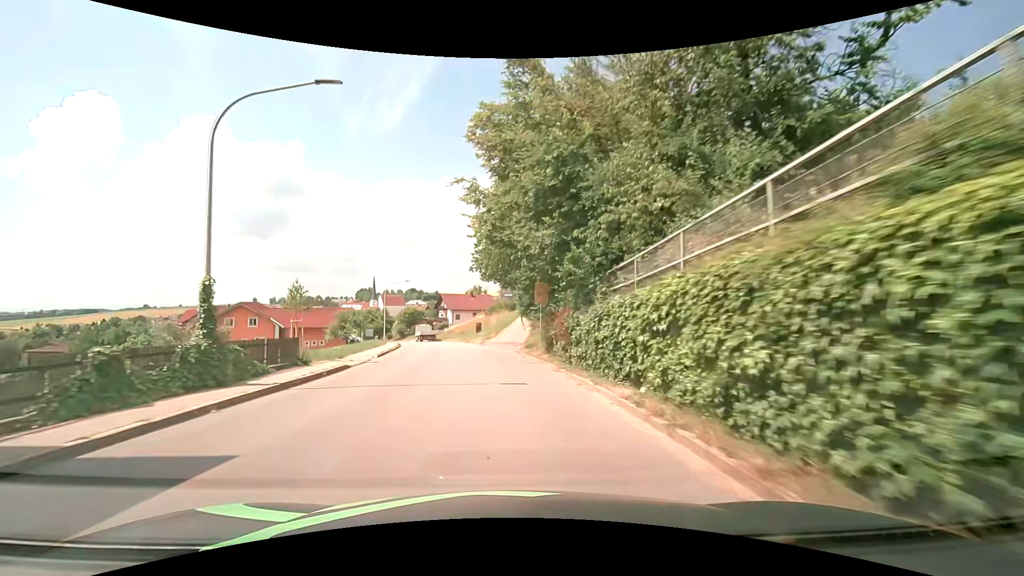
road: tertiary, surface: asphalt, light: Day
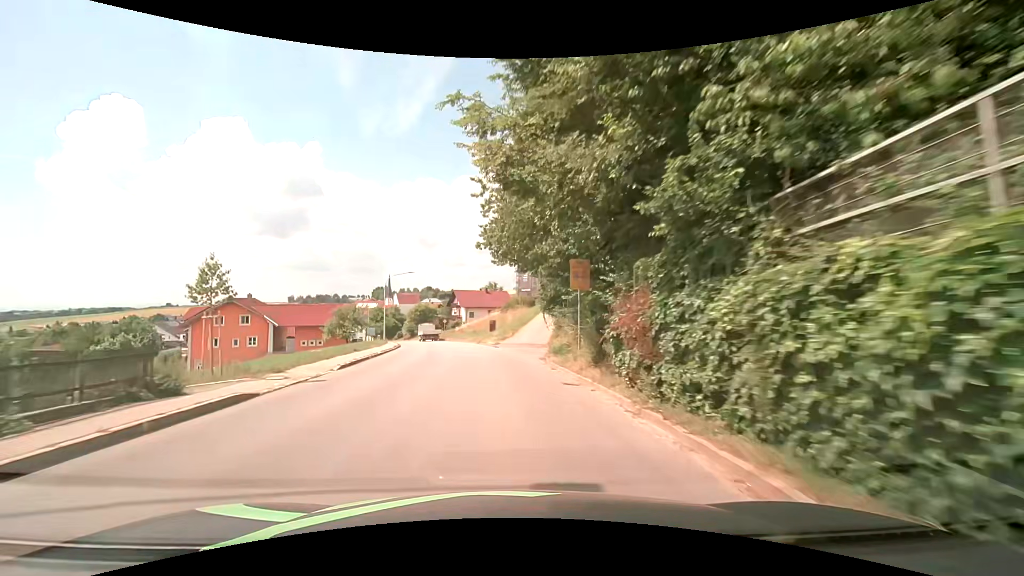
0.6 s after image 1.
(-0.2, +7.9) m; -2°
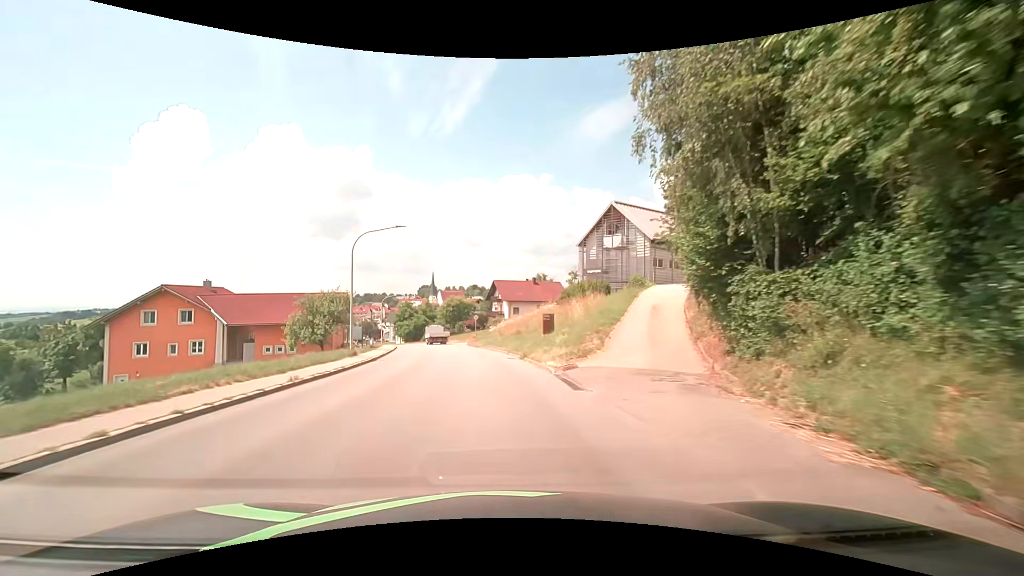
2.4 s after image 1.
(-1.0, +23.7) m; -5°
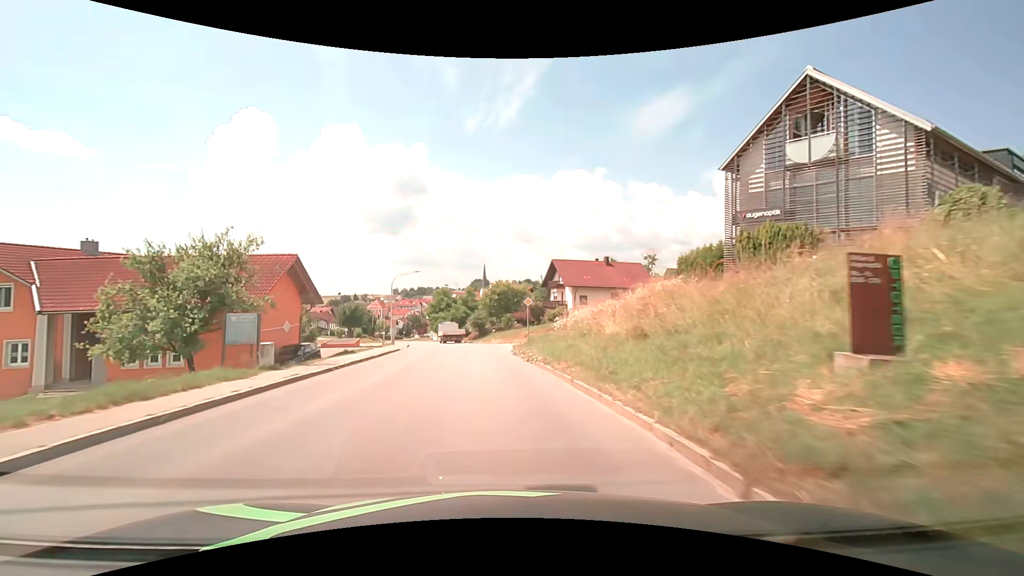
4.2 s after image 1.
(-1.1, +23.8) m; -6°
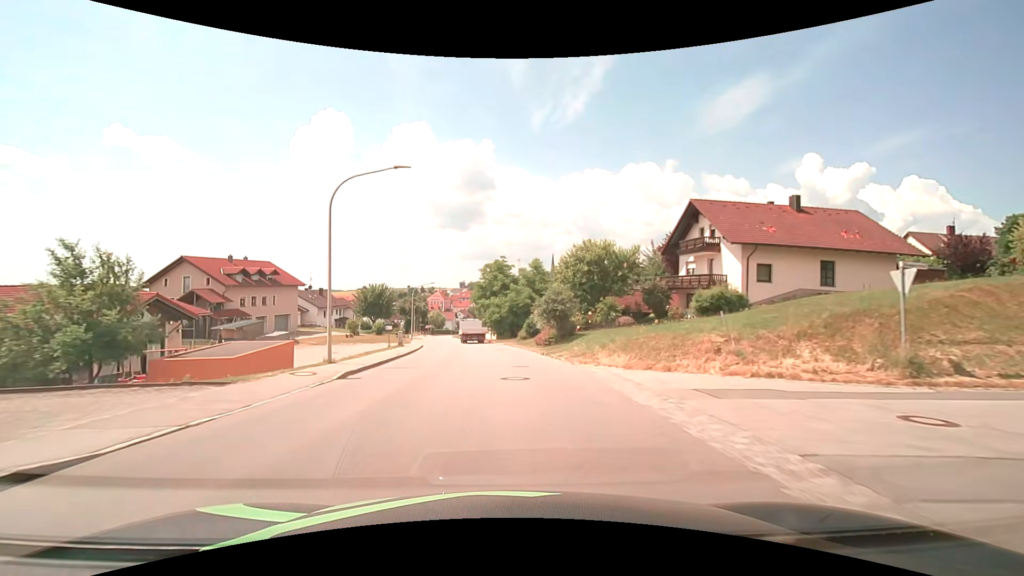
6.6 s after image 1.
(-2.3, +31.8) m; -8°
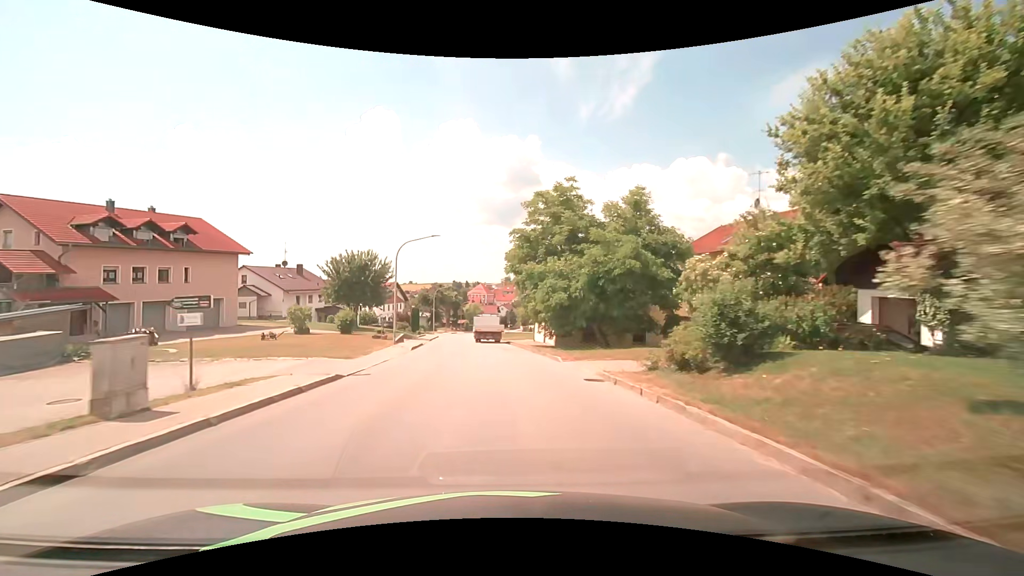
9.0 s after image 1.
(-1.4, +30.8) m; -6°
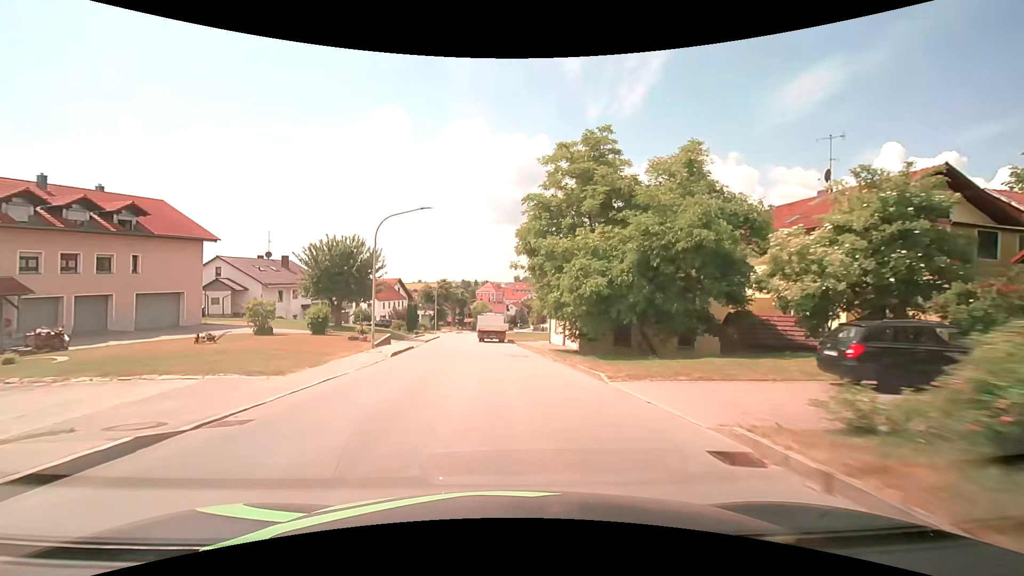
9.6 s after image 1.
(0.0, +7.5) m; -1°
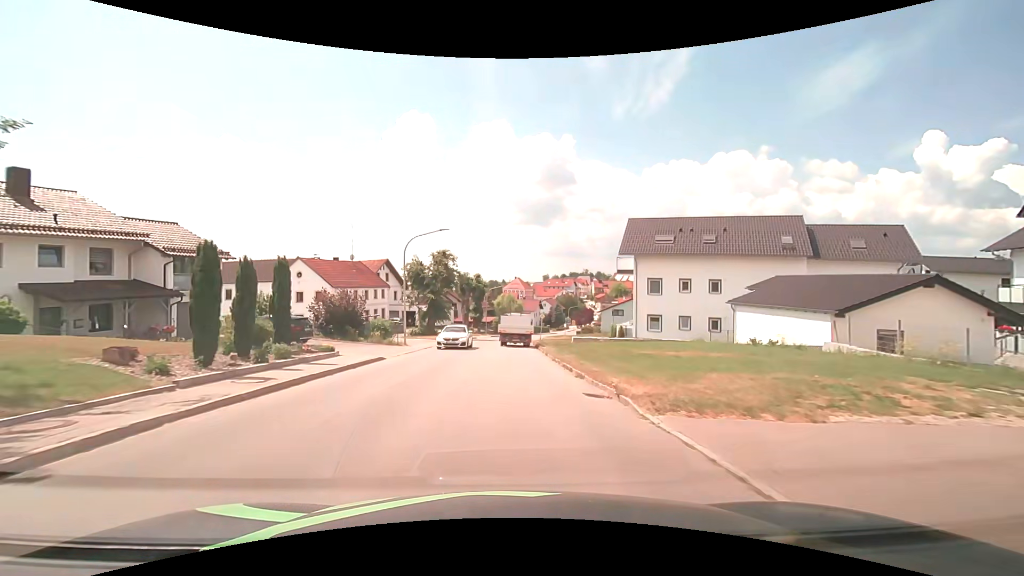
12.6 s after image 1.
(-1.3, +36.6) m; -3°
(0, +10) (0, +20) (0, +30) (0, +40) (0, +50) (+1, +60) (+2, +70) (+4, +80) (+6, +89) (+9, +99) m
